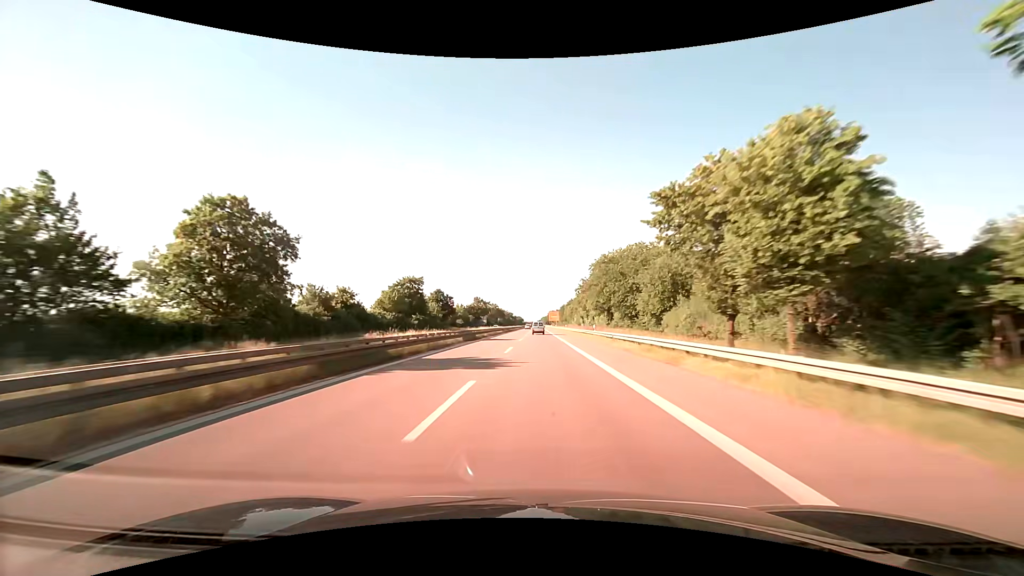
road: trunk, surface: asphalt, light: Day
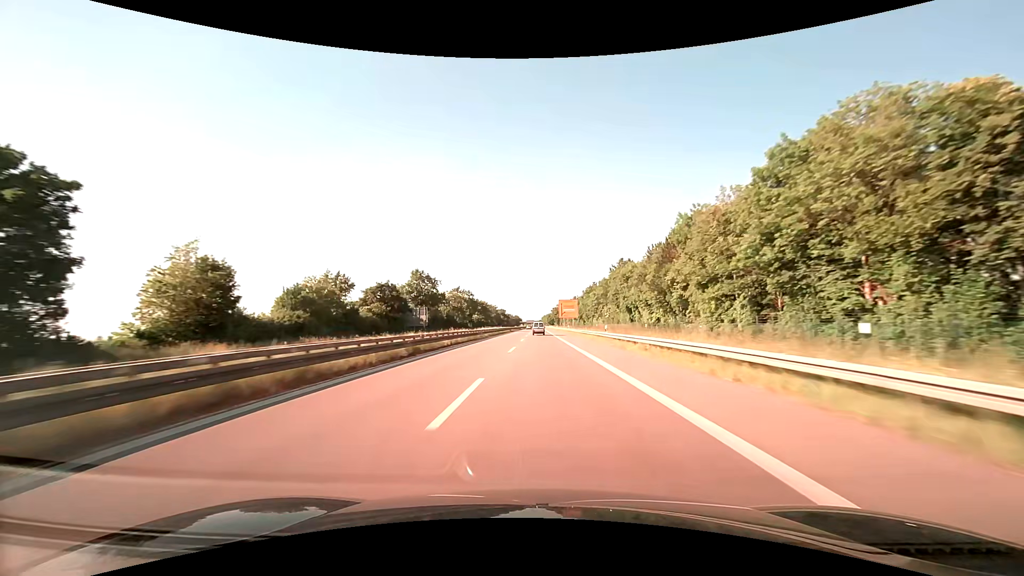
(+0.1, +107.0) m; 0°
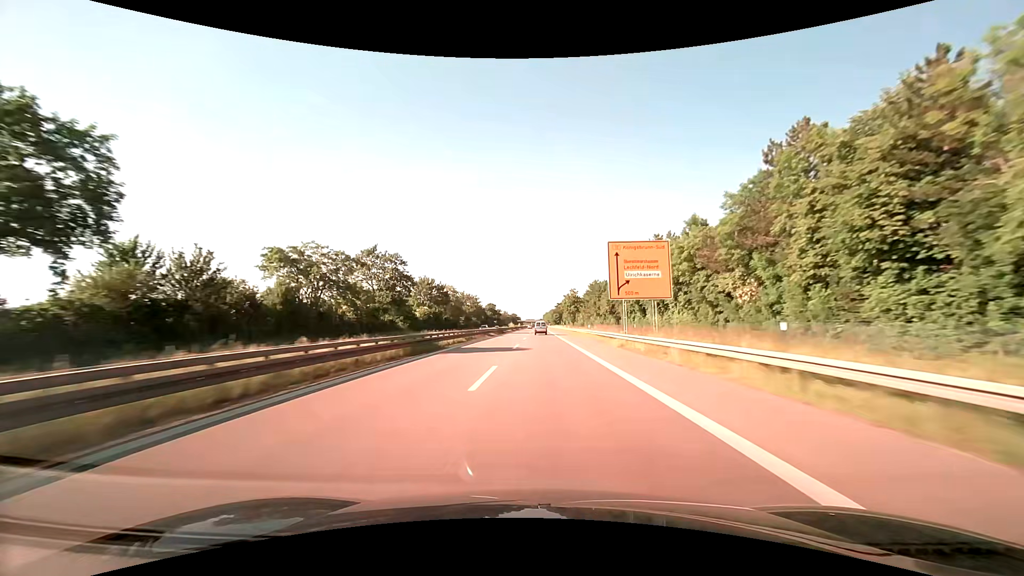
(-0.1, +86.1) m; 0°
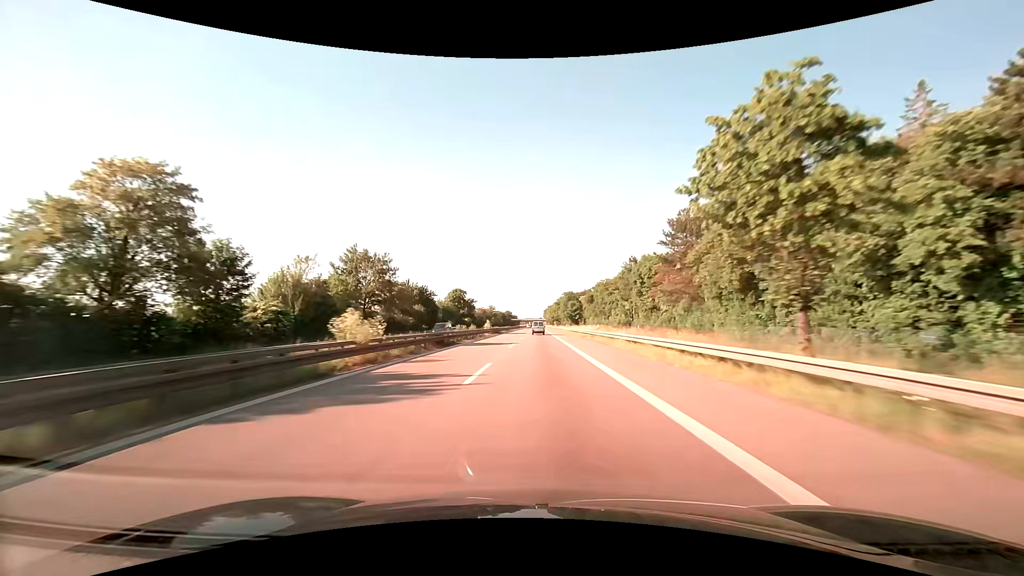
(+0.5, +106.5) m; 0°
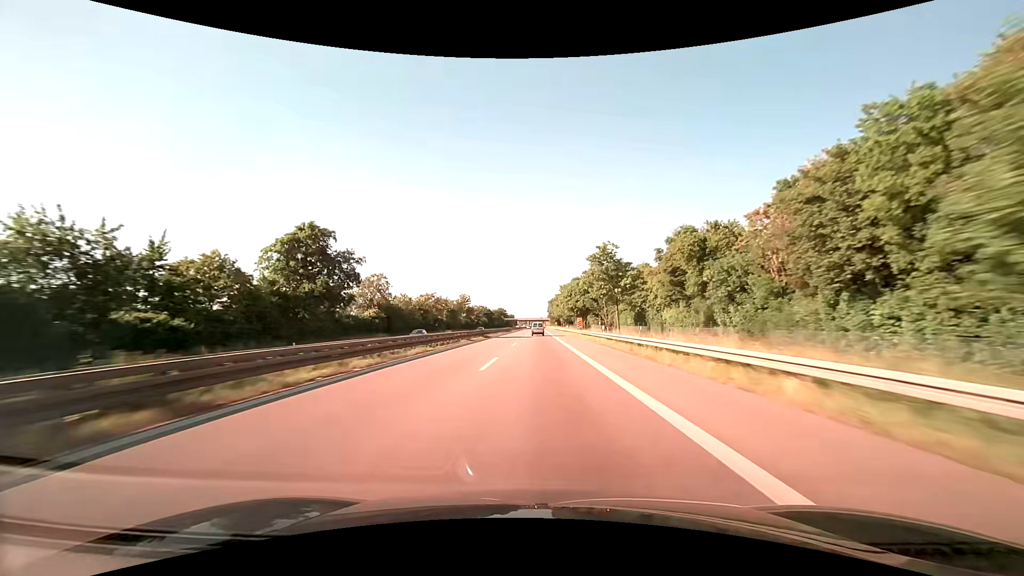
(0.0, +103.6) m; 0°
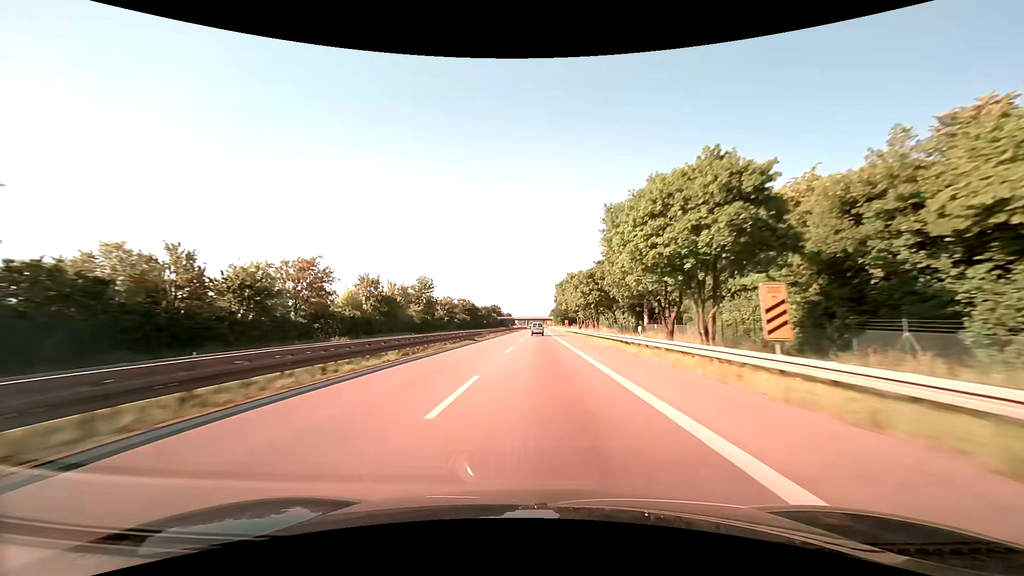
(-0.1, +61.6) m; 0°
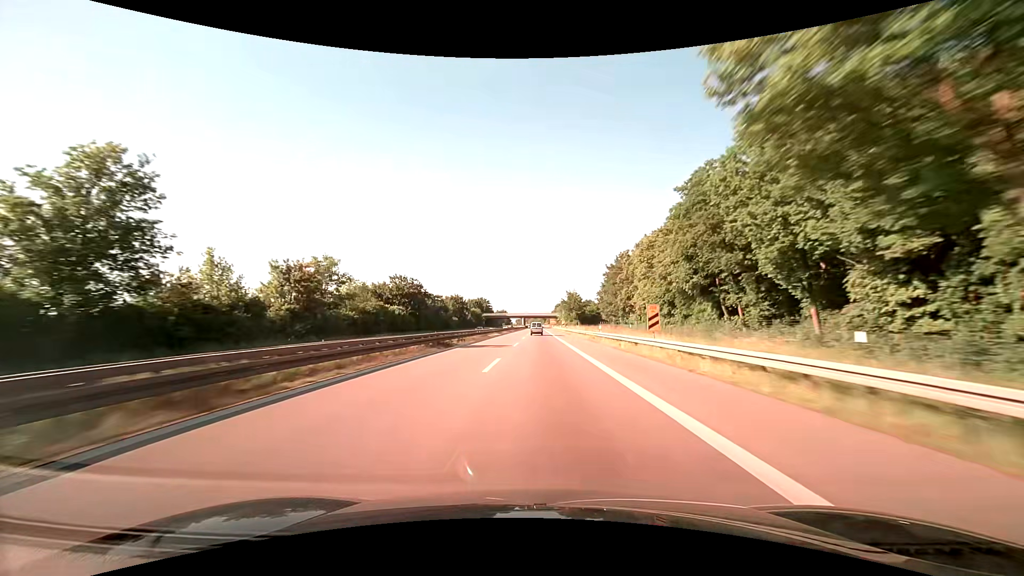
(0.0, +82.8) m; 0°
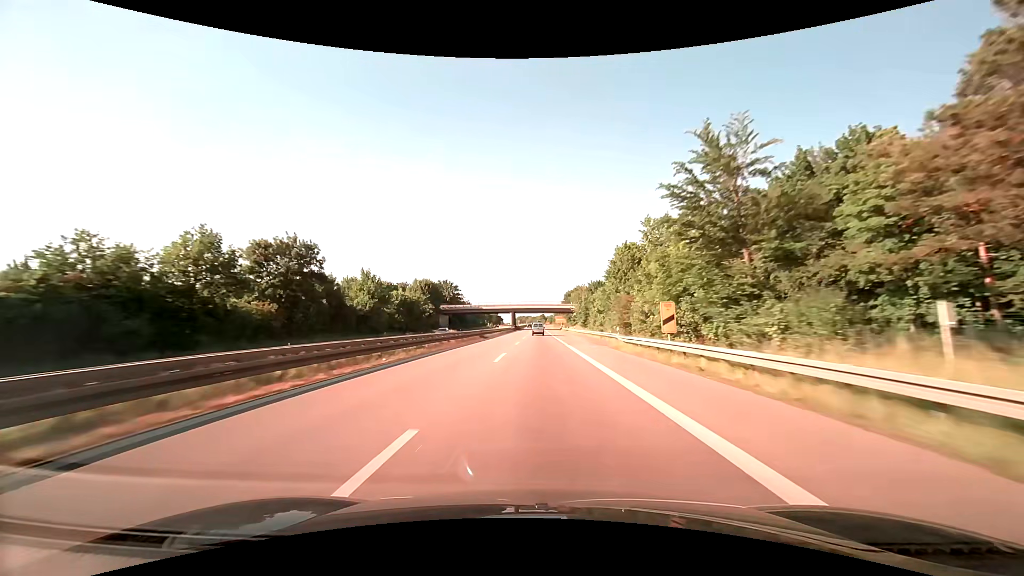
(+0.1, +103.5) m; 0°
(0, +10) (0, +20) (0, +30) (0, +40) (0, +50) (0, +60) (0, +70) (0, +80) (0, +90) (0, +100) m
